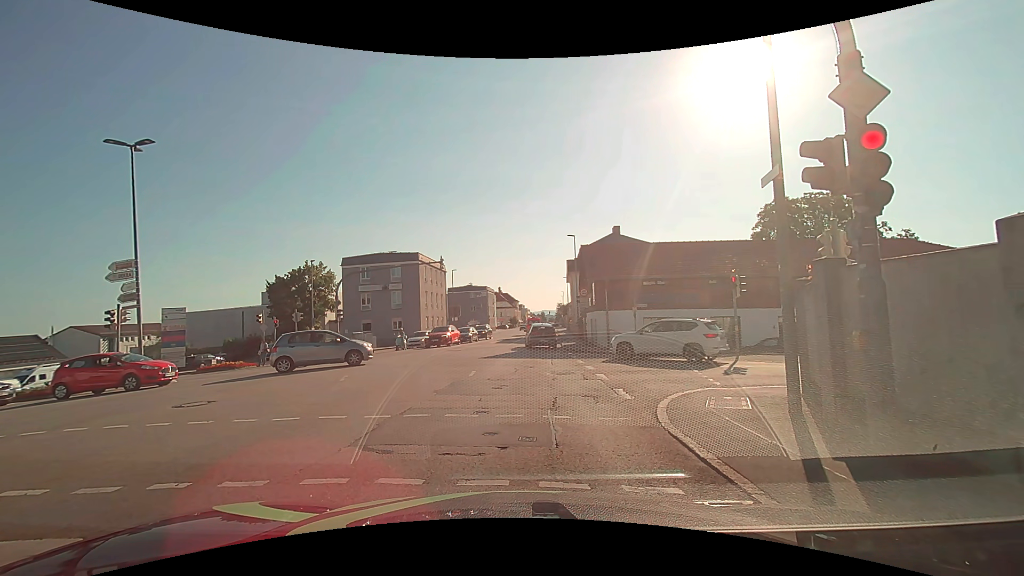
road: tertiary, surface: asphalt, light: Day
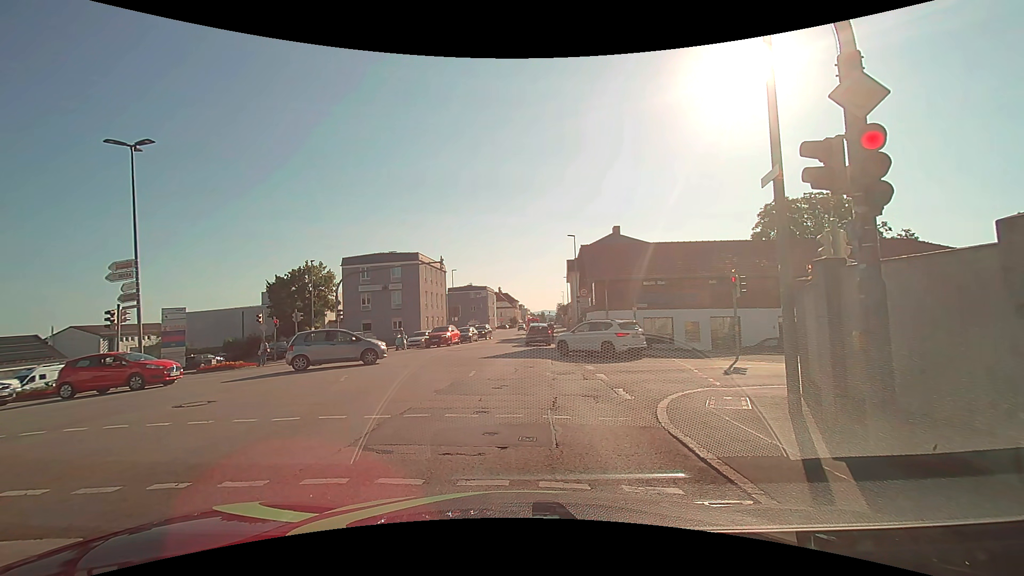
(0.0, 0.0) m; 0°
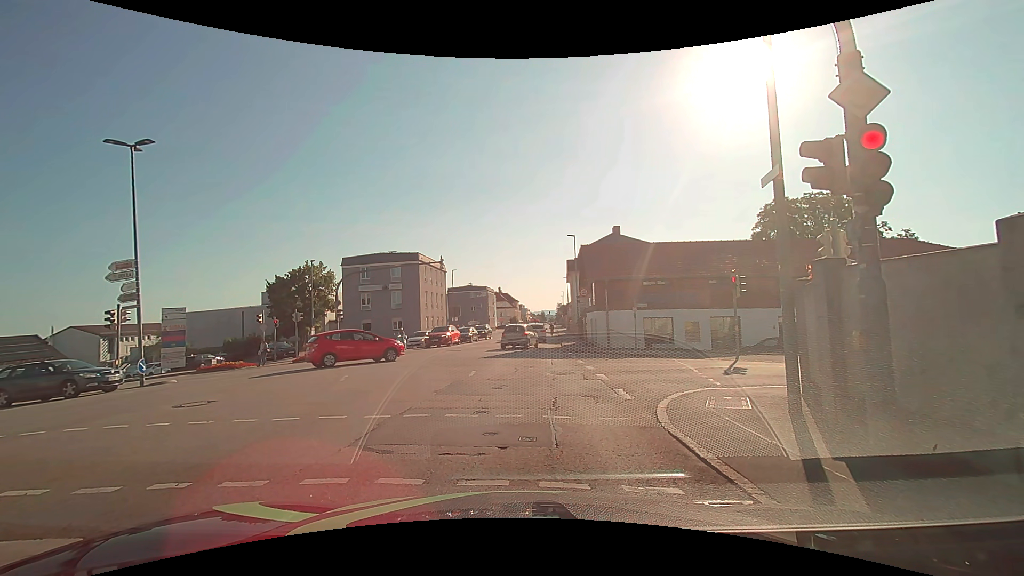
(0.0, 0.0) m; 0°
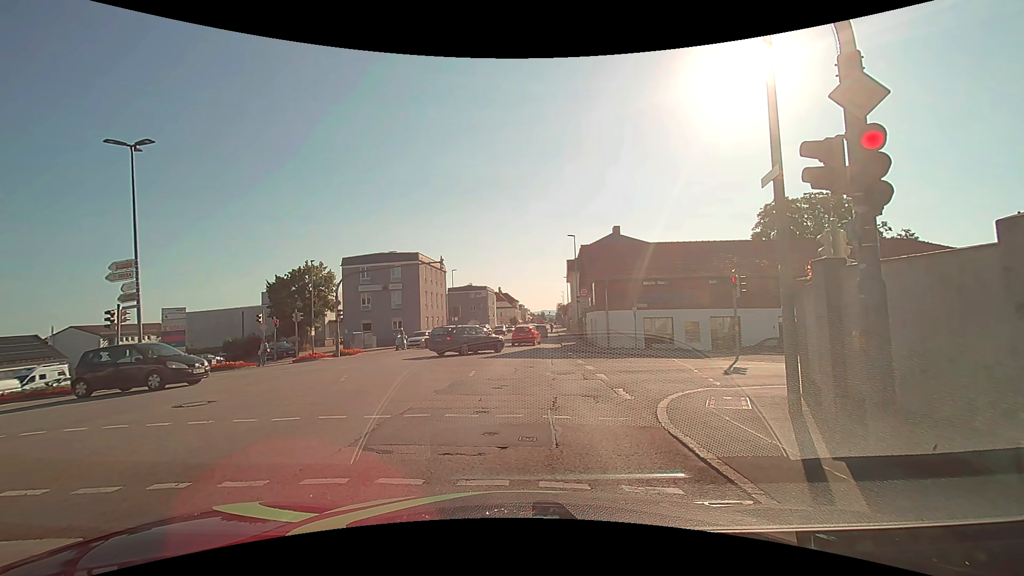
(0.0, 0.0) m; 0°
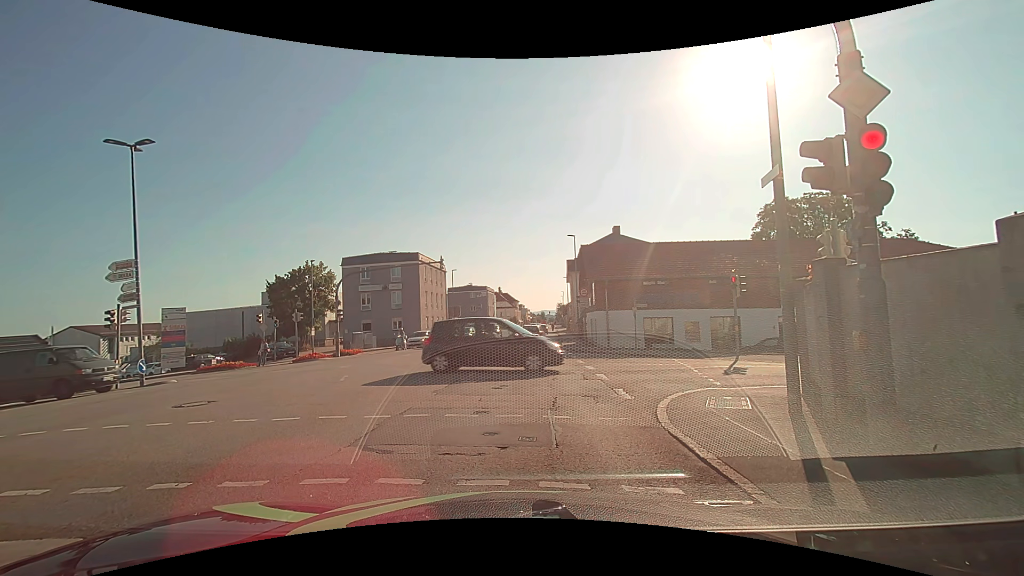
(0.0, 0.0) m; 0°
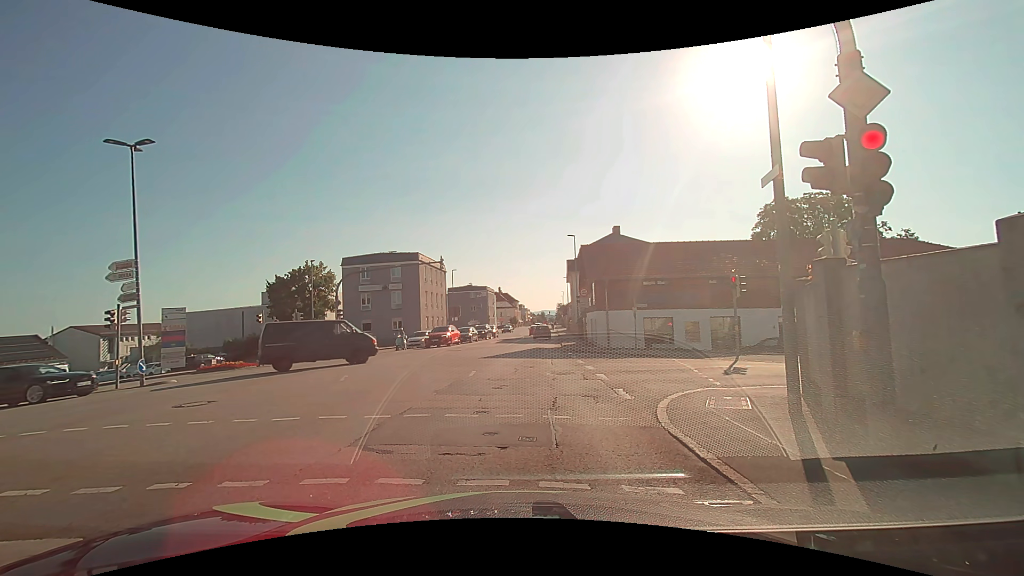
(0.0, 0.0) m; 0°
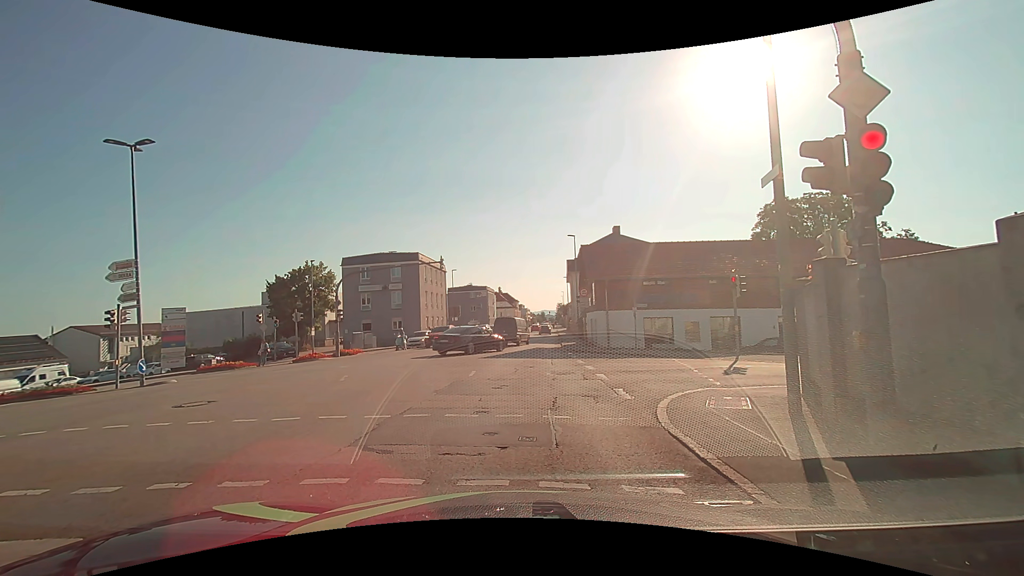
(0.0, 0.0) m; 0°
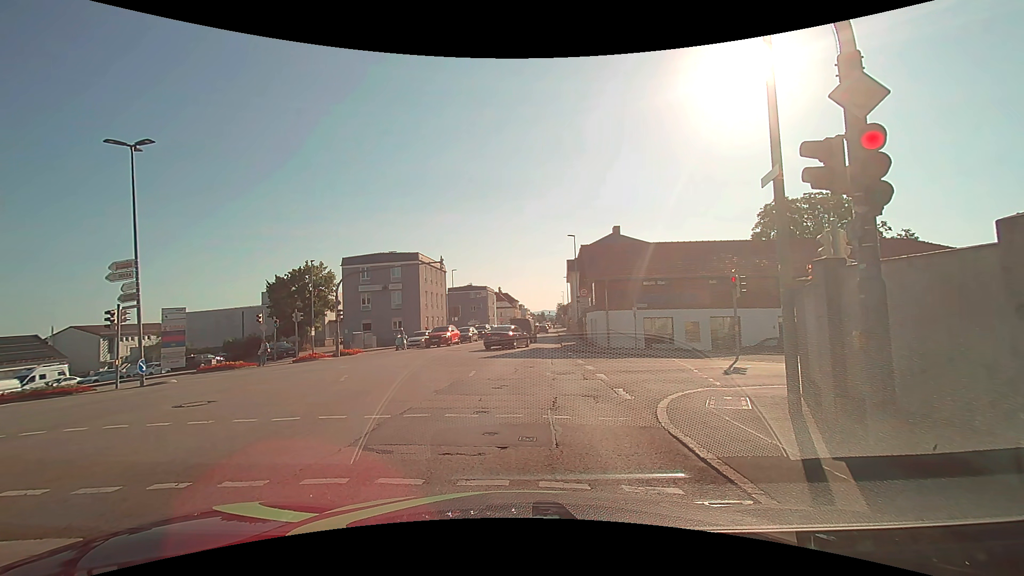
(0.0, 0.0) m; 0°
(0, +10) (+1, +20) (+2, +30) (+3, +40) (+4, +50) (+4, +60) (+4, +70) (+5, +80) (+5, +90) (+6, +100) m
